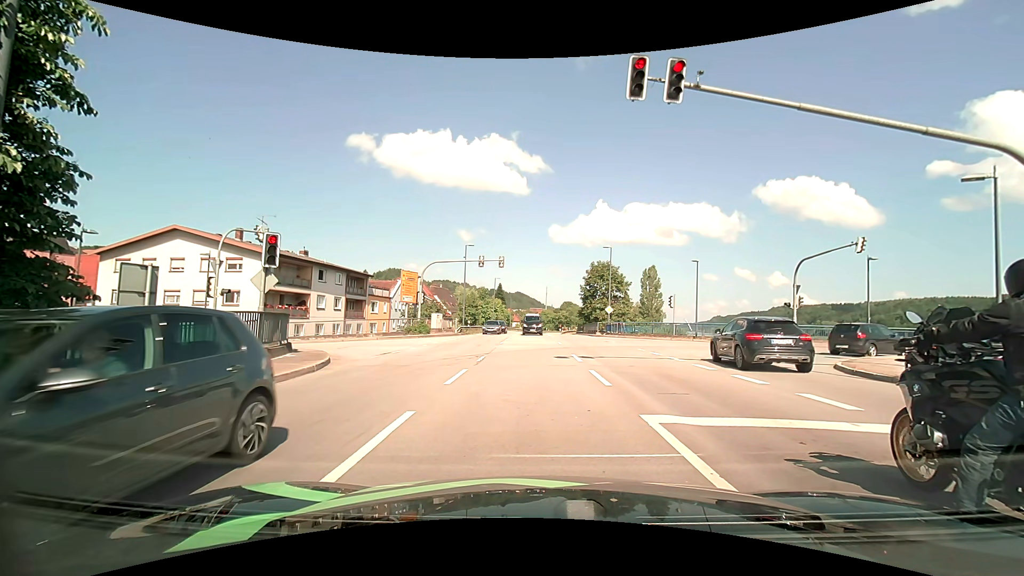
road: primary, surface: asphalt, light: Day
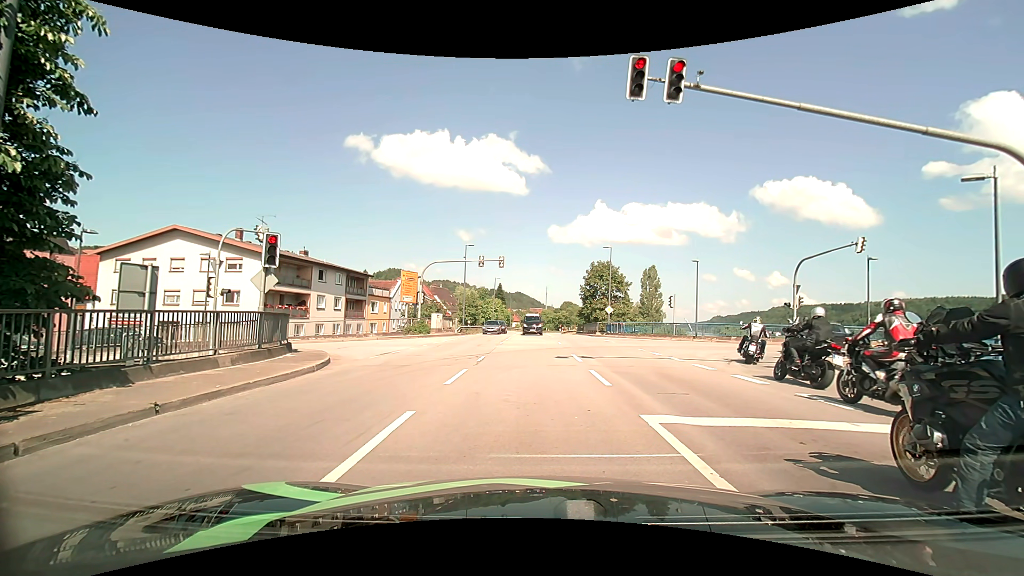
(0.0, 0.0) m; 0°
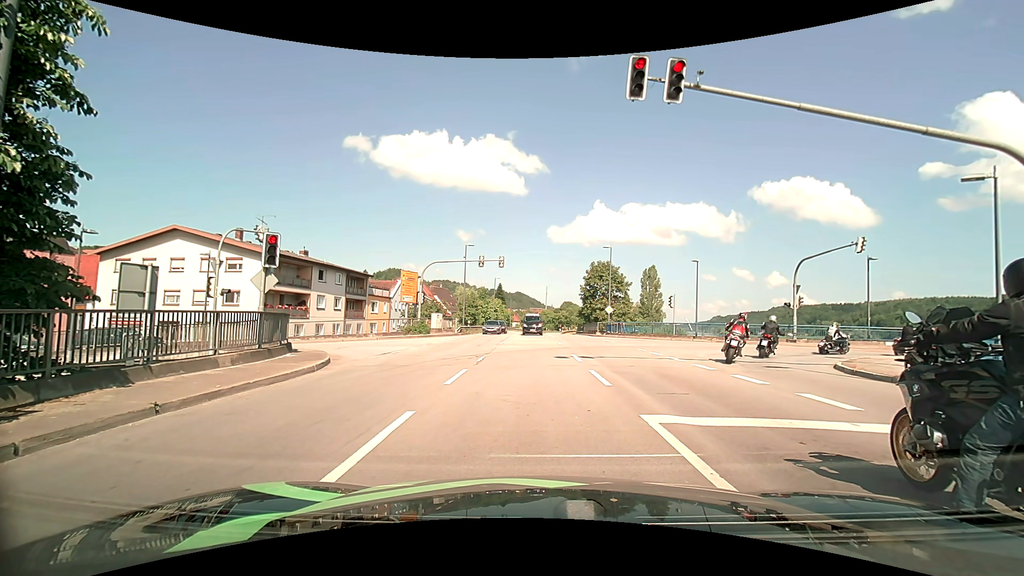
(0.0, 0.0) m; 0°
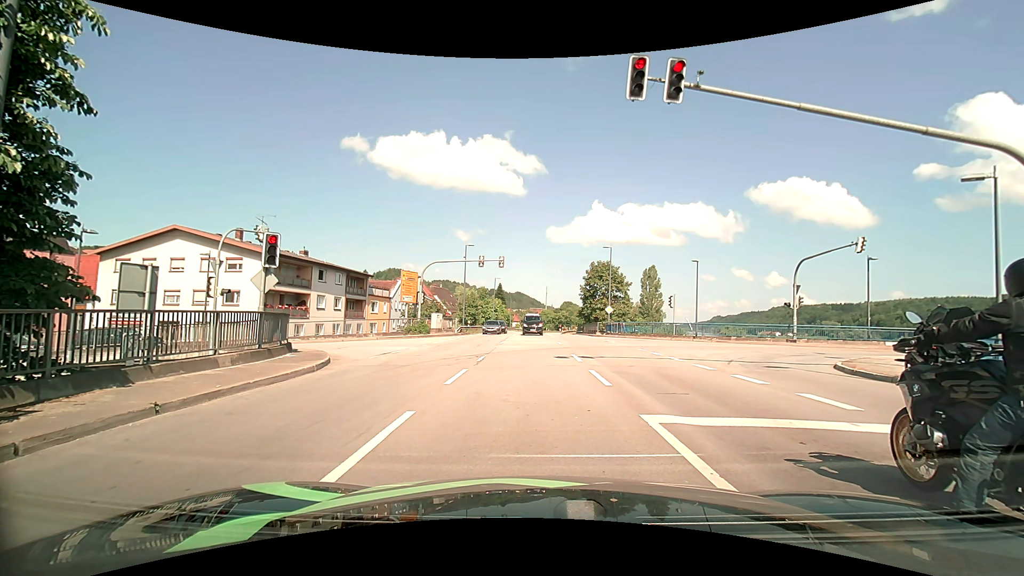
(0.0, 0.0) m; 0°
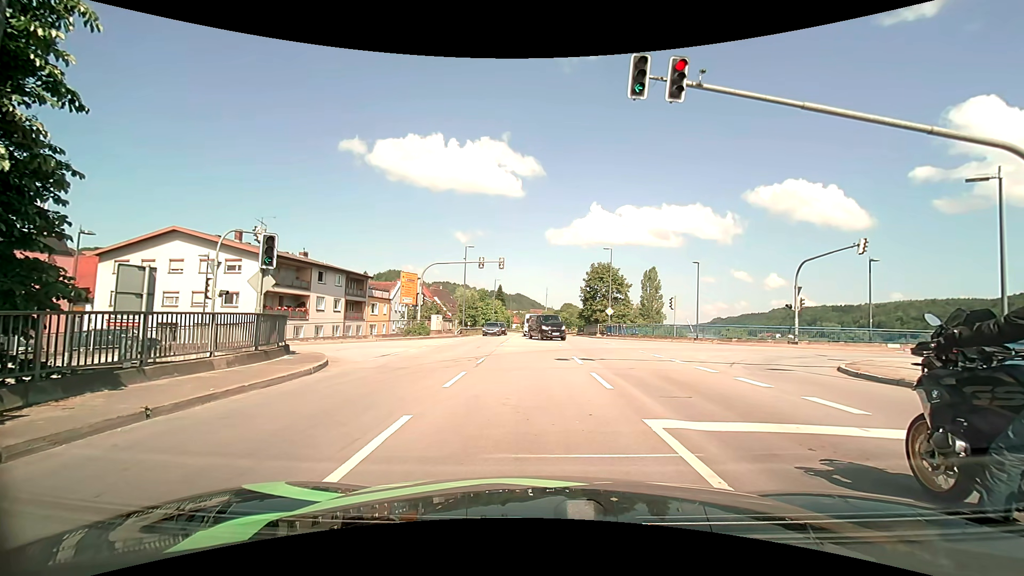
(0.0, +0.1) m; 0°
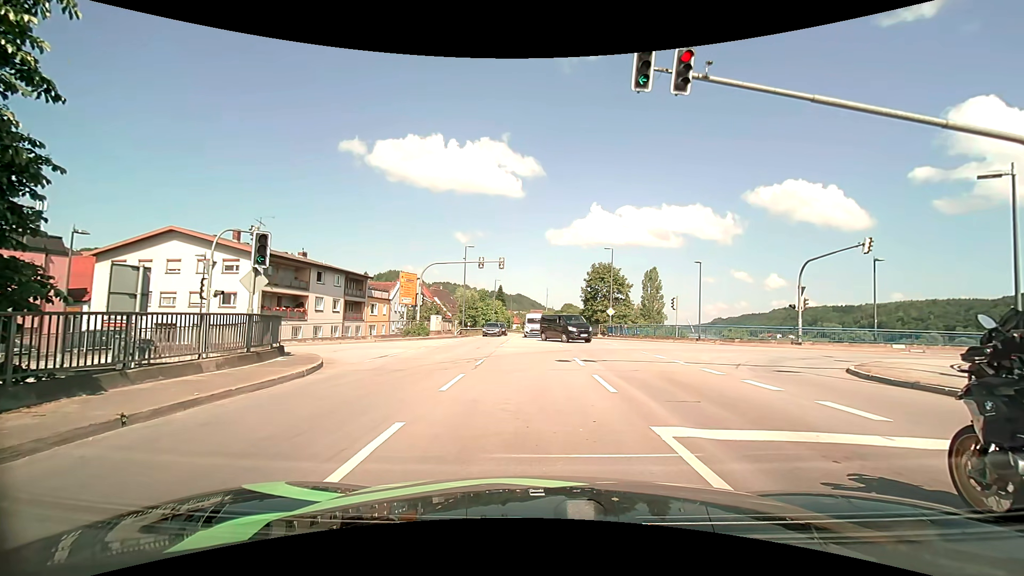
(0.0, +0.5) m; 0°
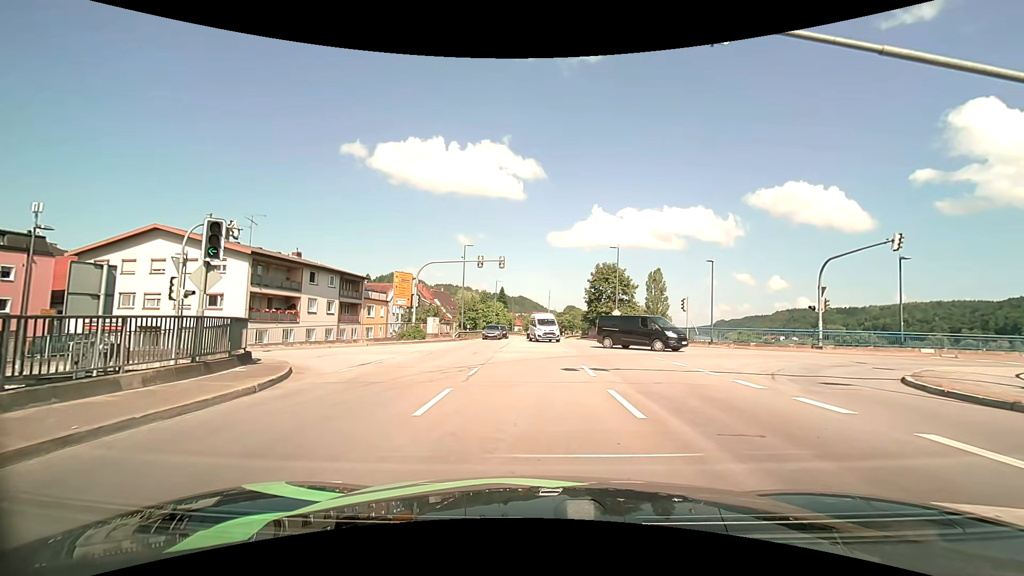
(0.0, +2.4) m; 0°
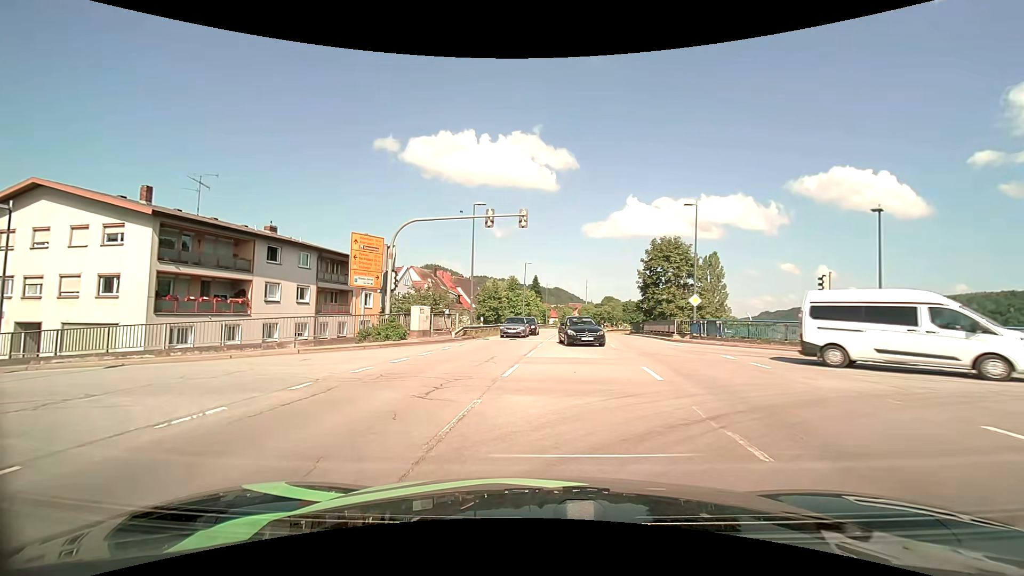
(-0.2, +14.6) m; -4°
(-2, +10) (-10, +16) (-20, +17) (-30, +18) (-40, +18) (-50, +18) (-60, +19) (-70, +20) (-80, +20) (-90, +21) m
